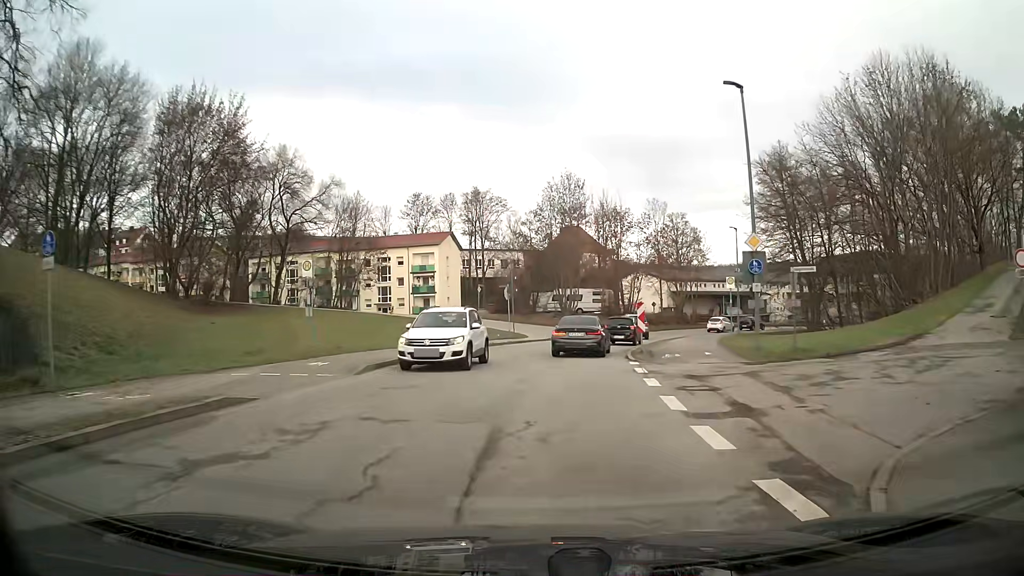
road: unclassified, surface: asphalt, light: Day
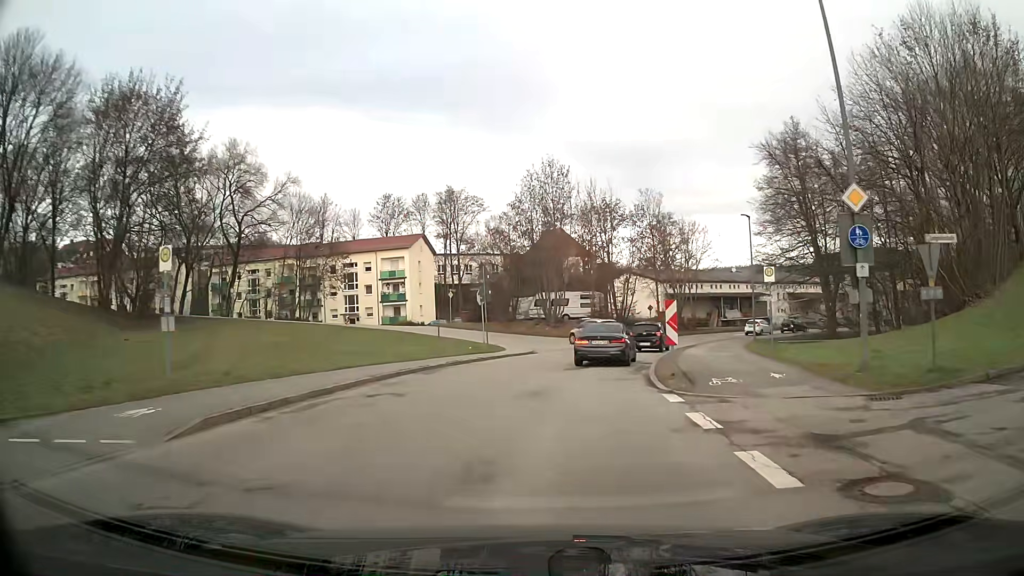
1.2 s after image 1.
(+0.1, +8.0) m; +1°
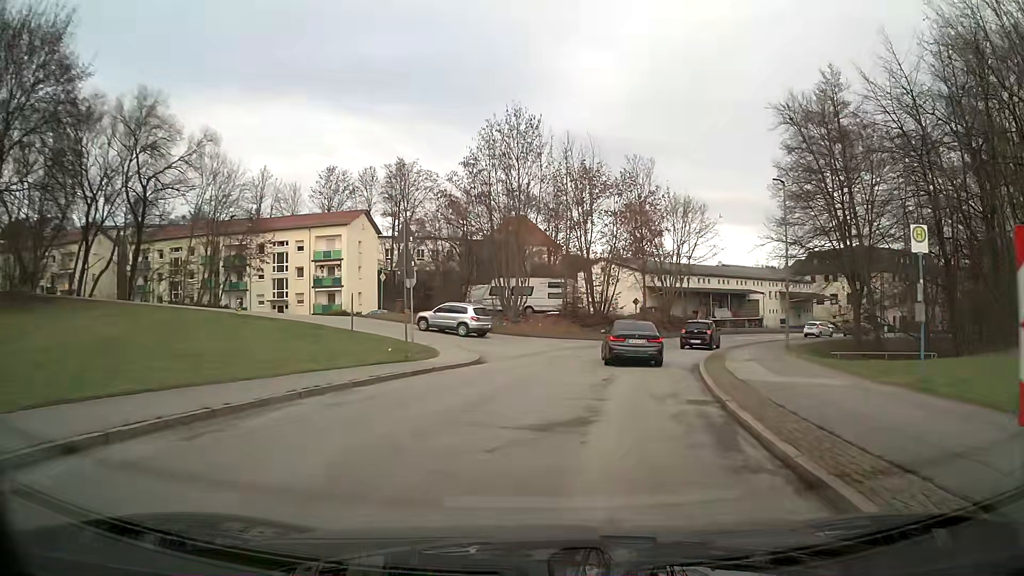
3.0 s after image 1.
(+0.4, +12.3) m; +5°
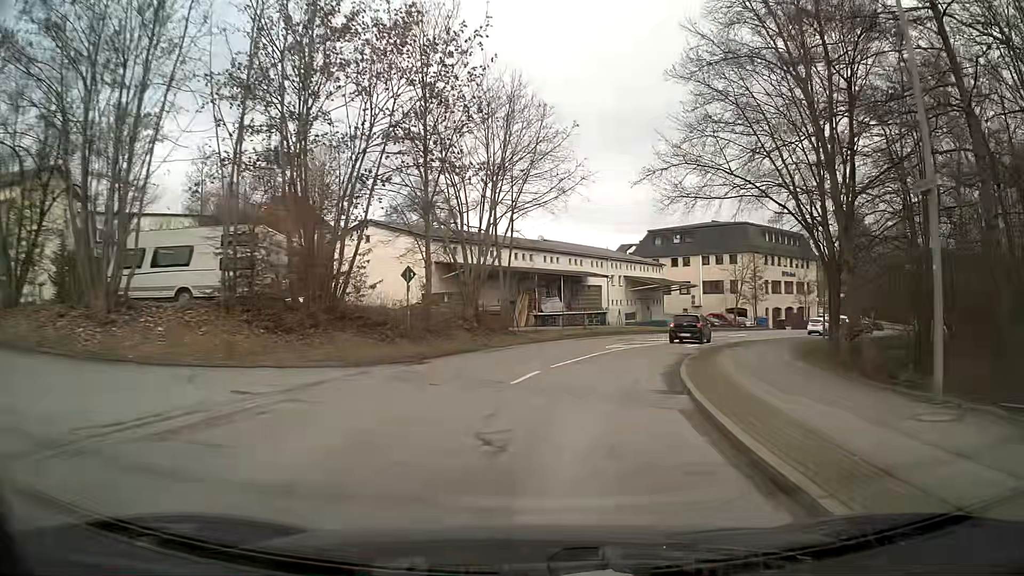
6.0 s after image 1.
(+3.9, +24.8) m; +17°
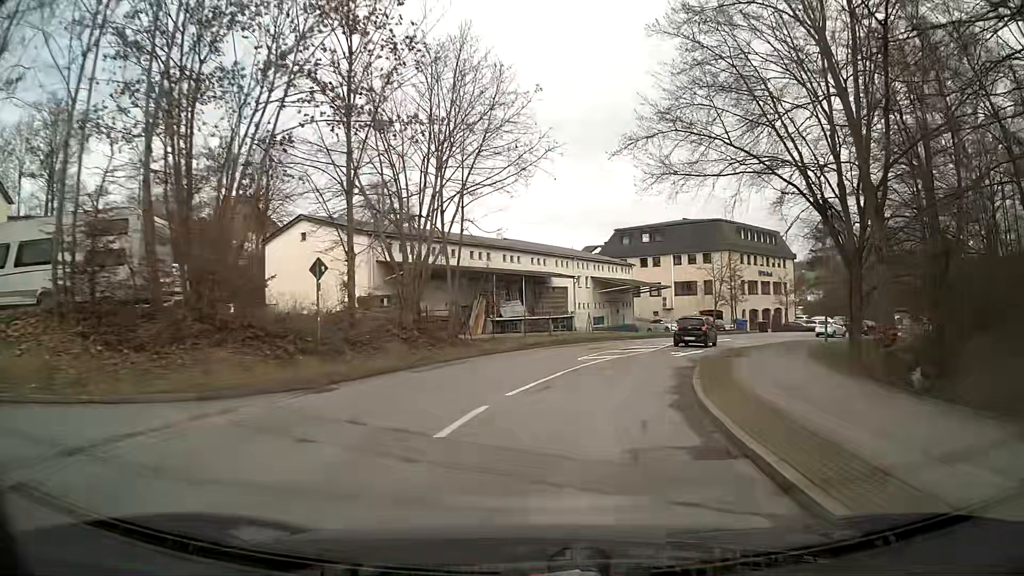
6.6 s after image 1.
(+0.2, +5.4) m; +3°
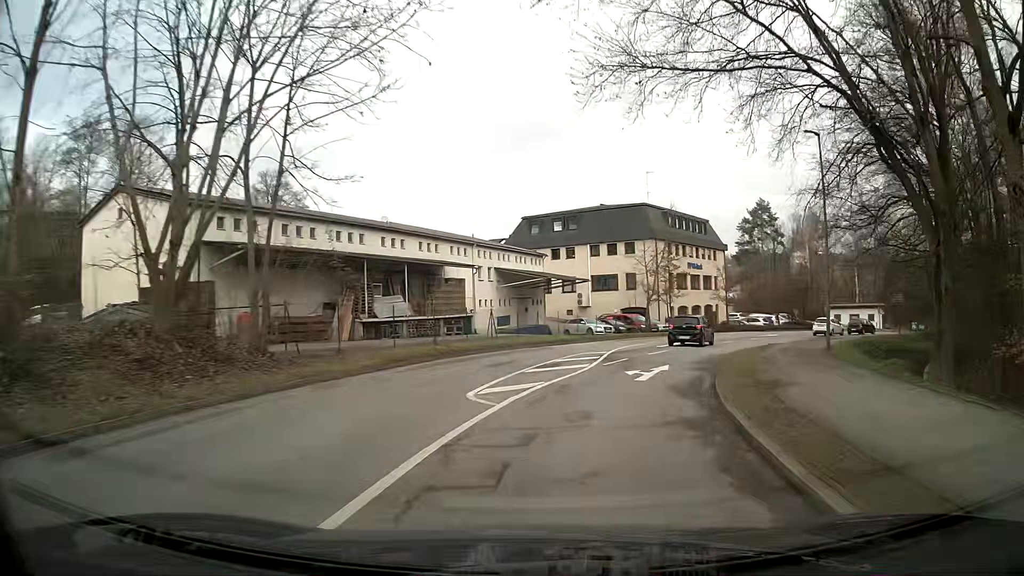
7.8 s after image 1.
(+0.8, +10.5) m; +9°
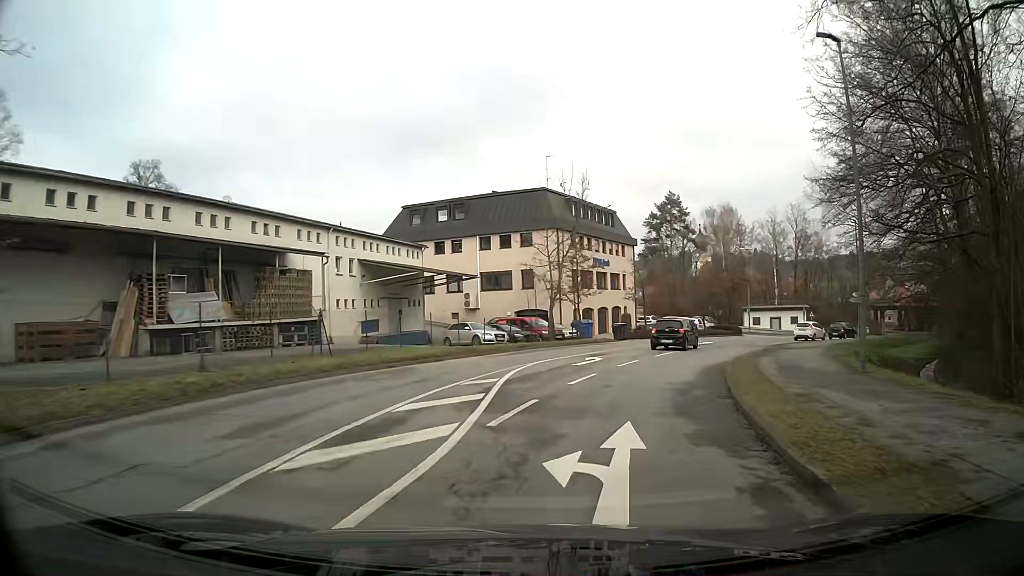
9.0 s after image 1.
(+0.7, +10.2) m; +8°
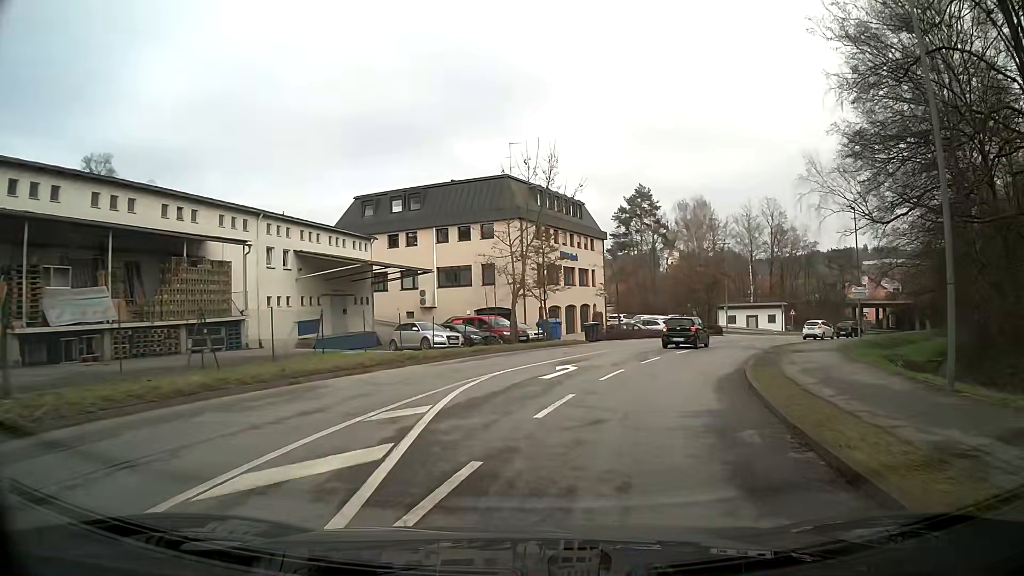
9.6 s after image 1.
(+0.1, +5.1) m; +3°
(0, +10) (+2, +20) (+5, +29) (+10, +38) (+16, +46) (+23, +53) (+29, +61) (+28, +71) (+22, +79) (+15, +86) m
